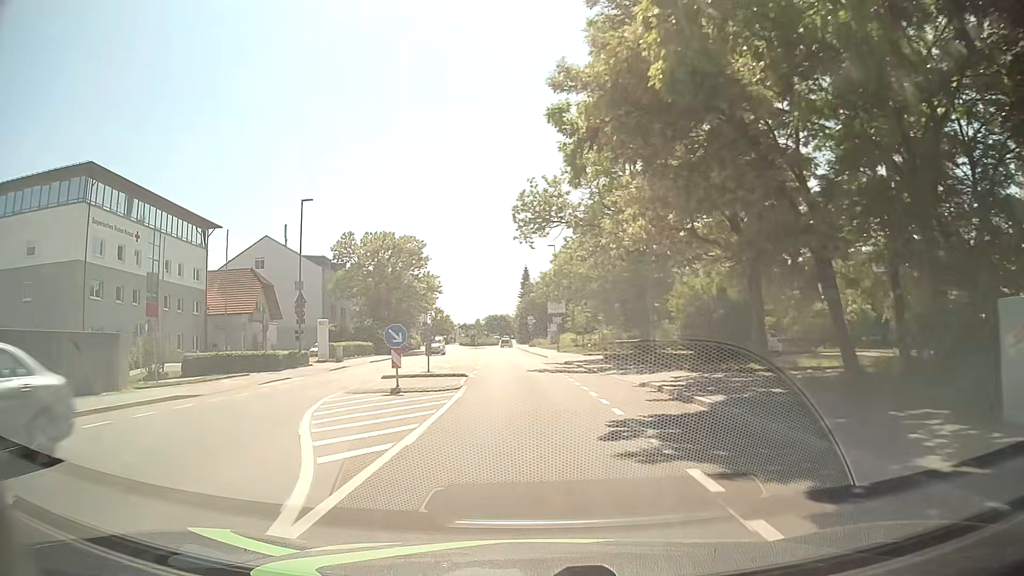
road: tertiary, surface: asphalt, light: Day
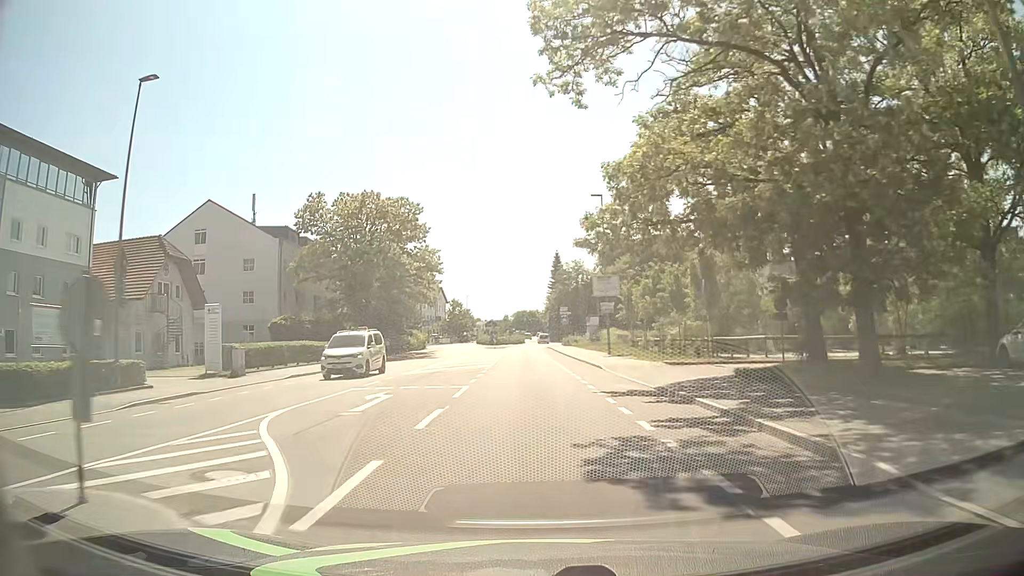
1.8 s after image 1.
(-0.5, +22.1) m; -2°
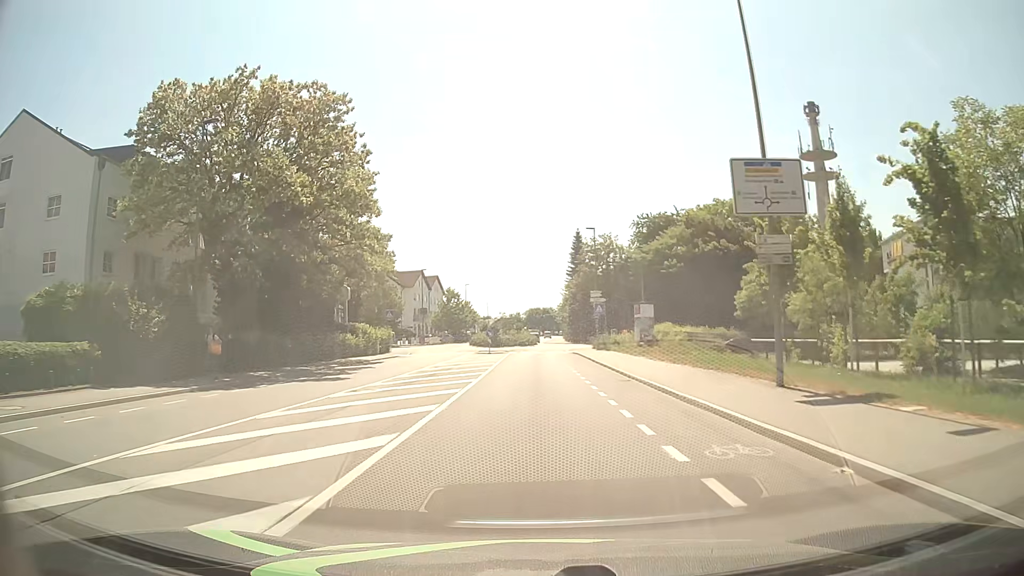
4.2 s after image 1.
(-0.6, +28.5) m; -2°
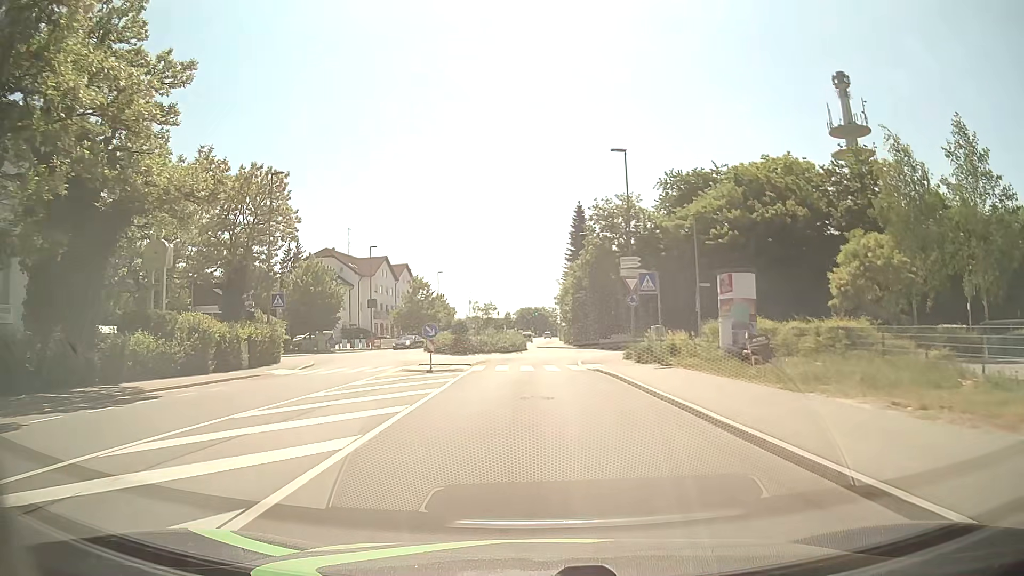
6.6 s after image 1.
(+0.1, +24.5) m; +1°
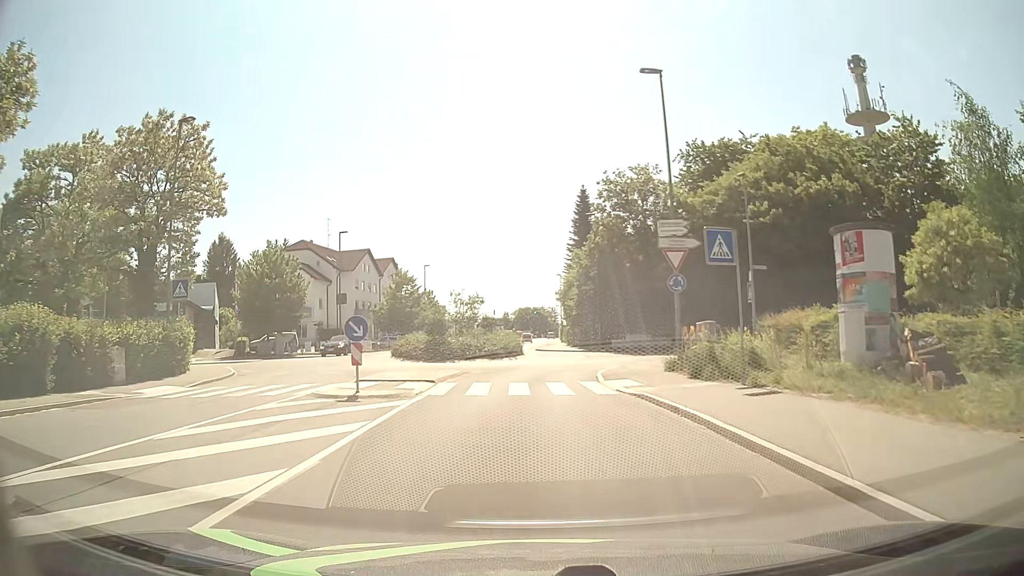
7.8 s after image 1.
(0.0, +10.2) m; 0°
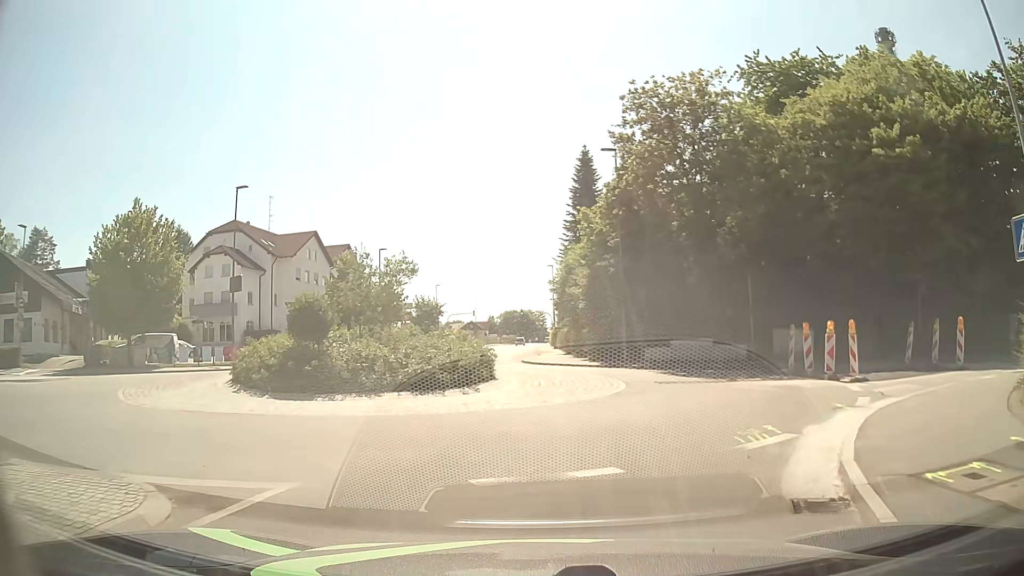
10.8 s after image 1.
(-0.1, +18.9) m; 0°
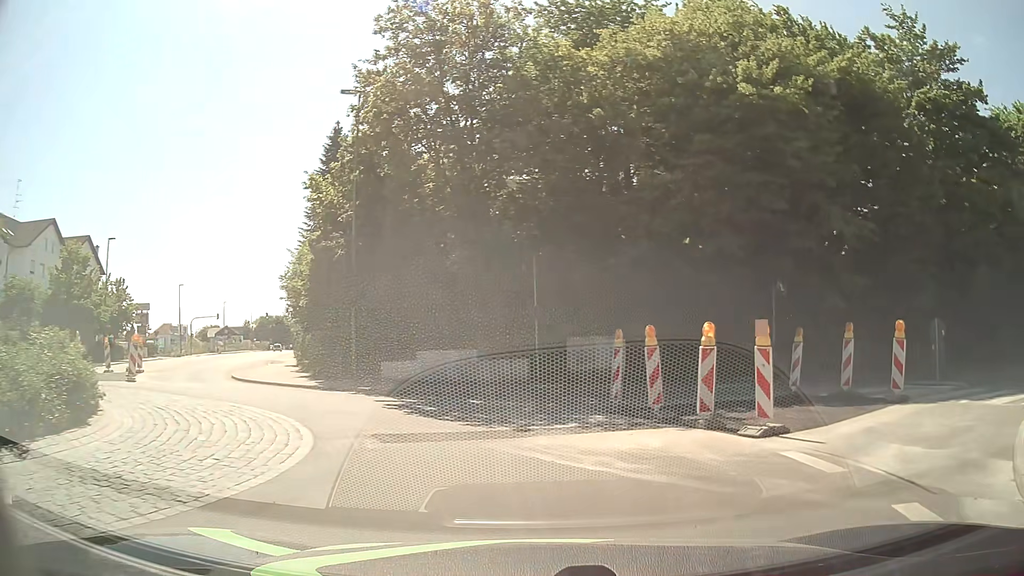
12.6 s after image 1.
(+1.4, +8.8) m; +21°
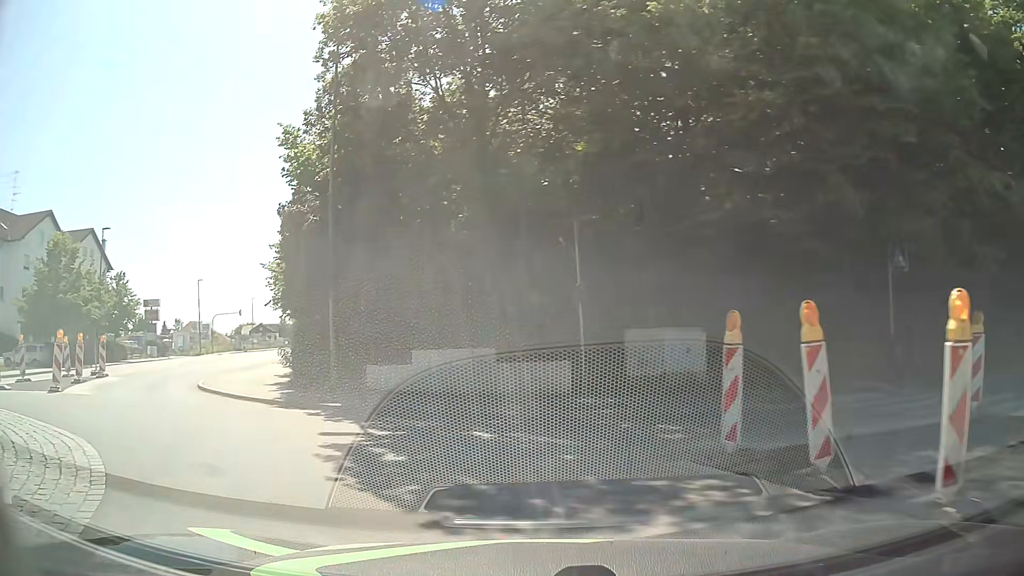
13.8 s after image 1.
(+0.1, +6.2) m; -3°
(-3, +9) (-10, +17) (-14, +26) (-18, +35) (-21, +45) (-24, +54) (-27, +64) (-29, +73) (-32, +83) (-35, +92) m
